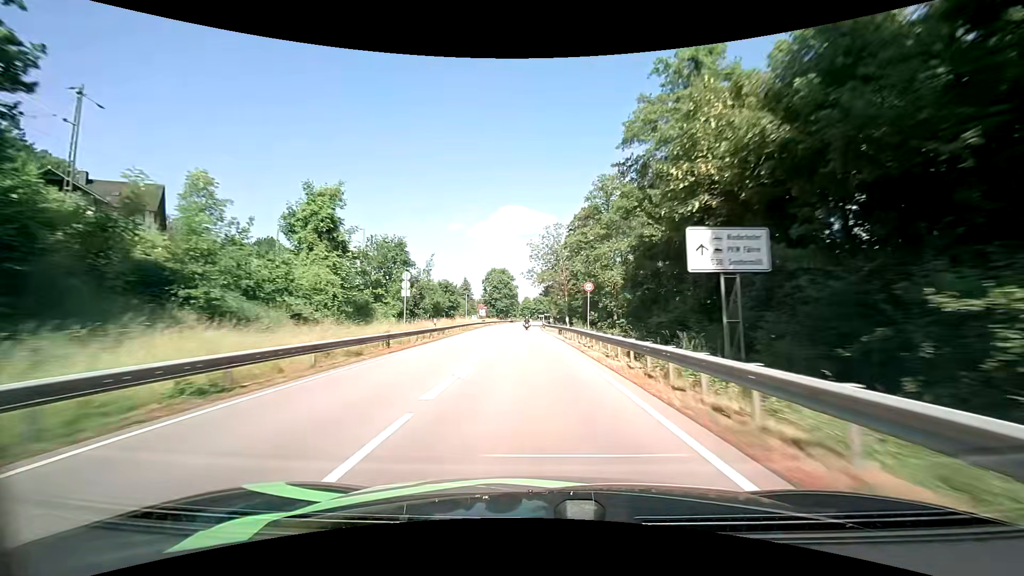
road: primary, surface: asphalt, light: Day
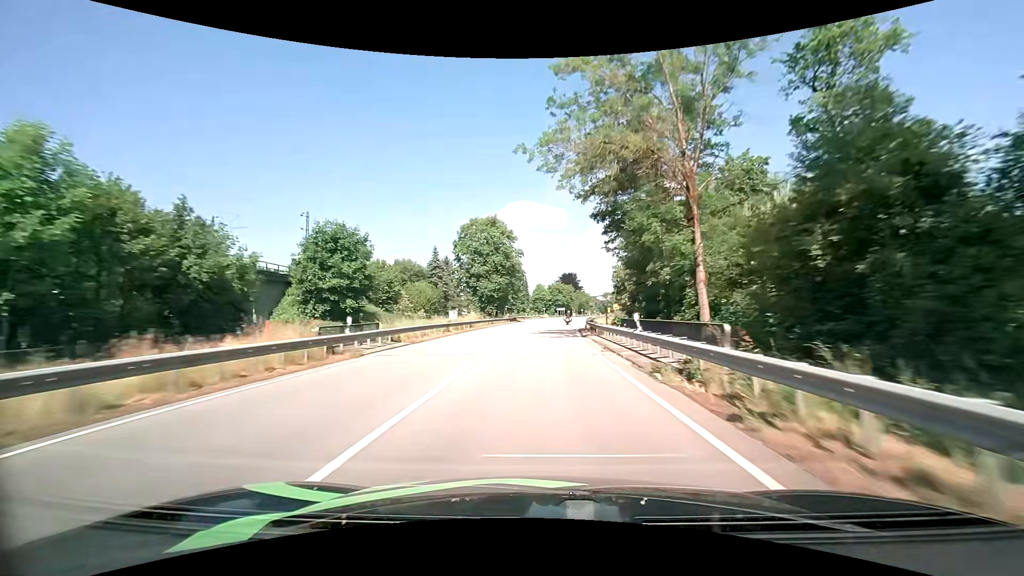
(-2.1, +69.2) m; -2°
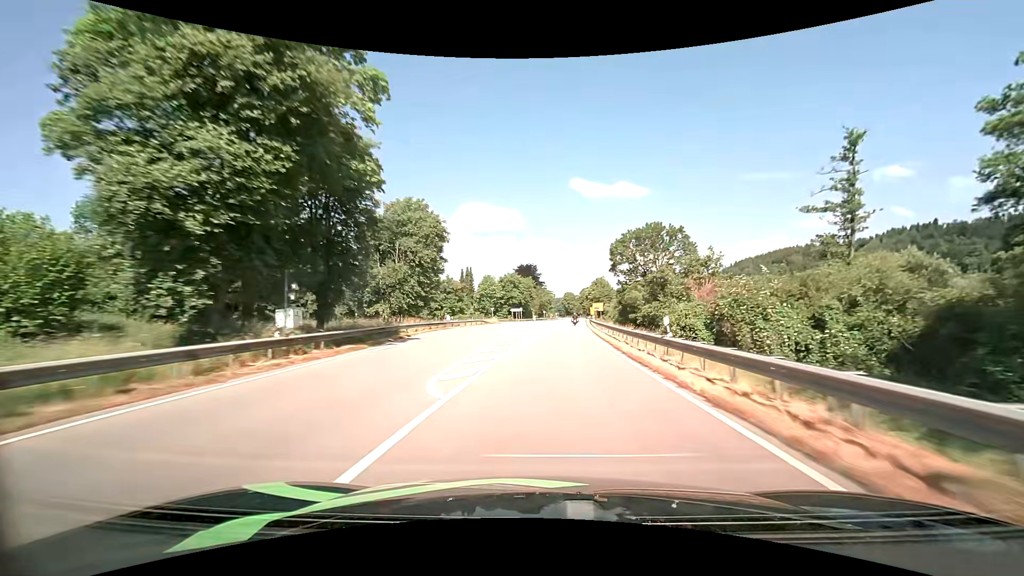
(+1.9, +54.3) m; +5°
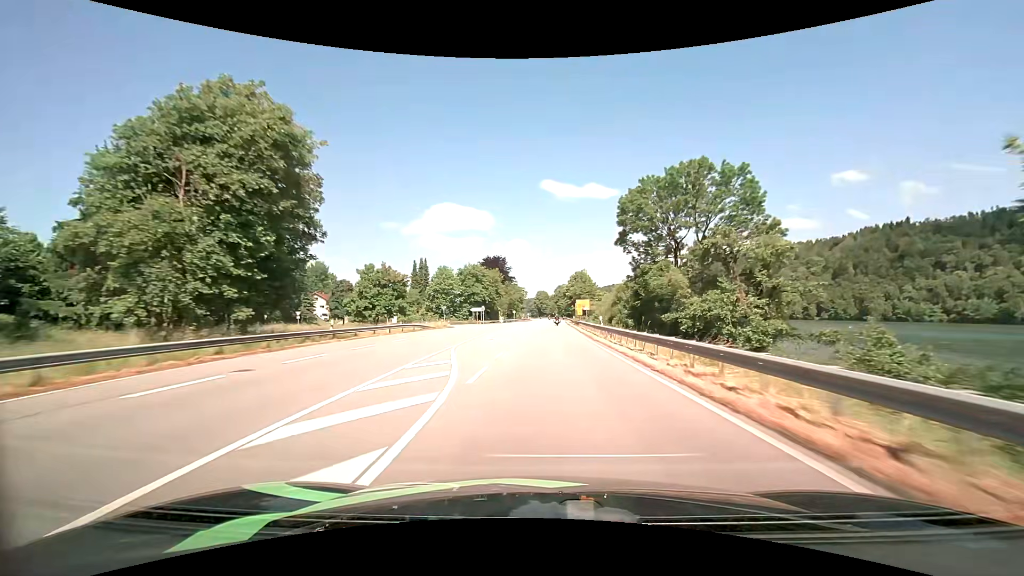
(+0.9, +27.6) m; +4°
(0, +10) (0, +20) (0, +30) (+1, +40) (+1, +50) (+1, +60) (+2, +70) (+2, +80) (+3, +90) (+3, +100) m
